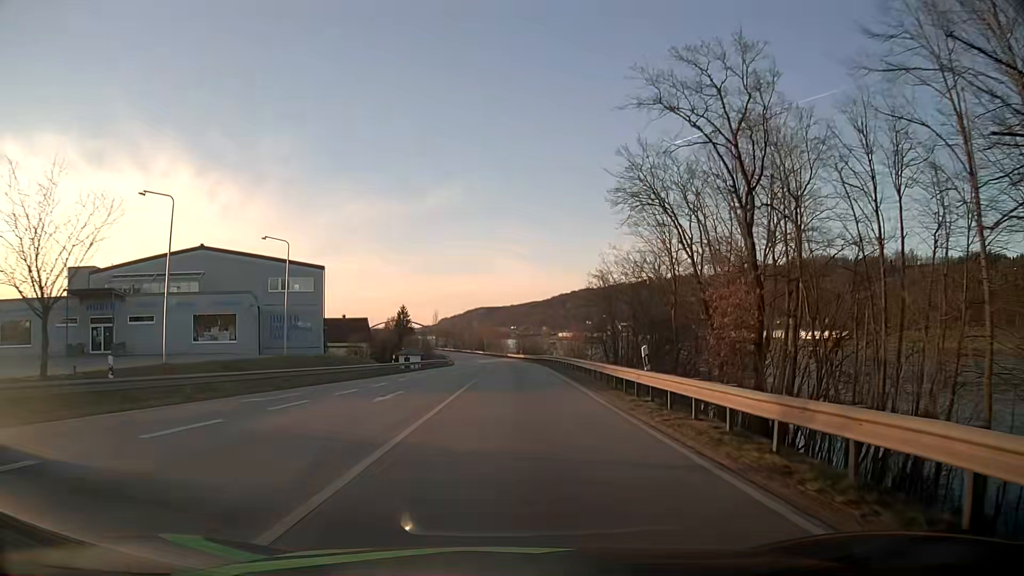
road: primary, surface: asphalt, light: Day
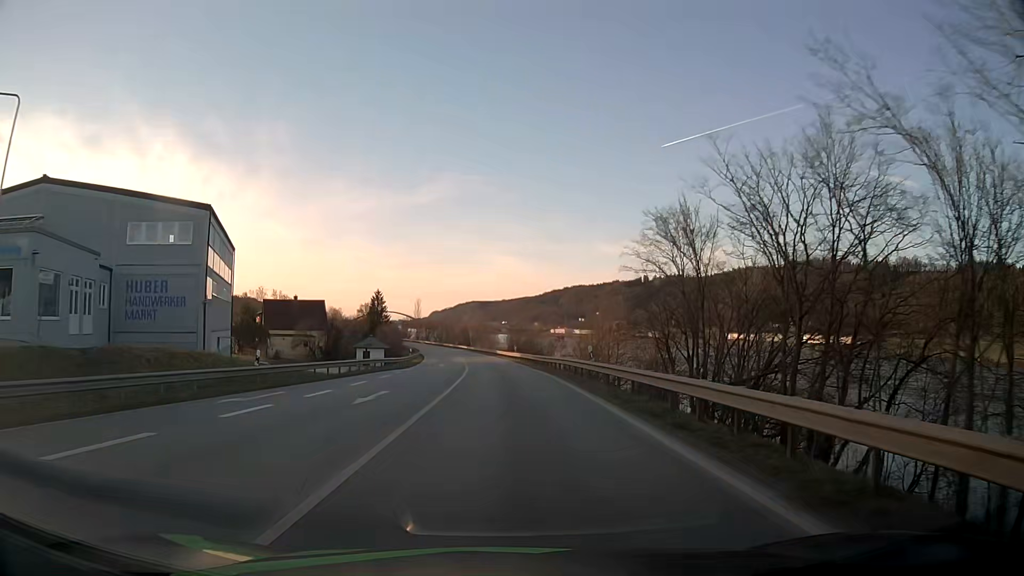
(+0.2, +26.8) m; +1°
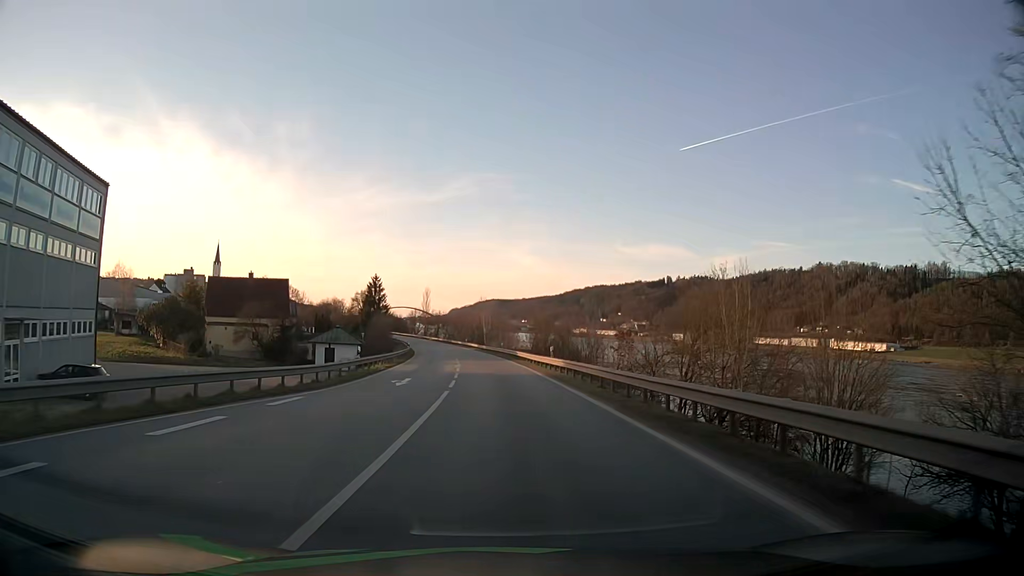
(-0.5, +27.7) m; -2°
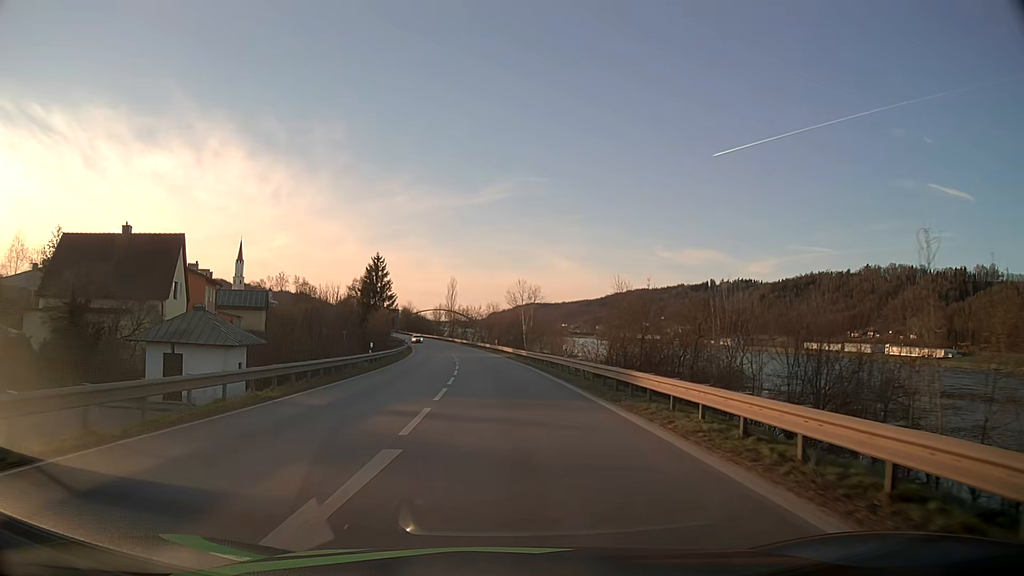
(-0.9, +36.7) m; -3°
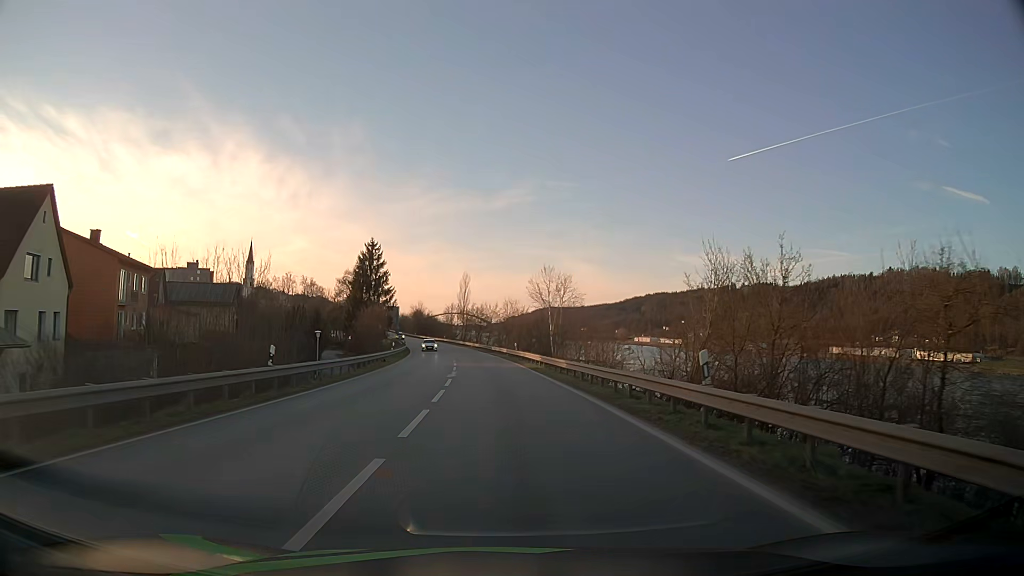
(-0.3, +18.3) m; -2°
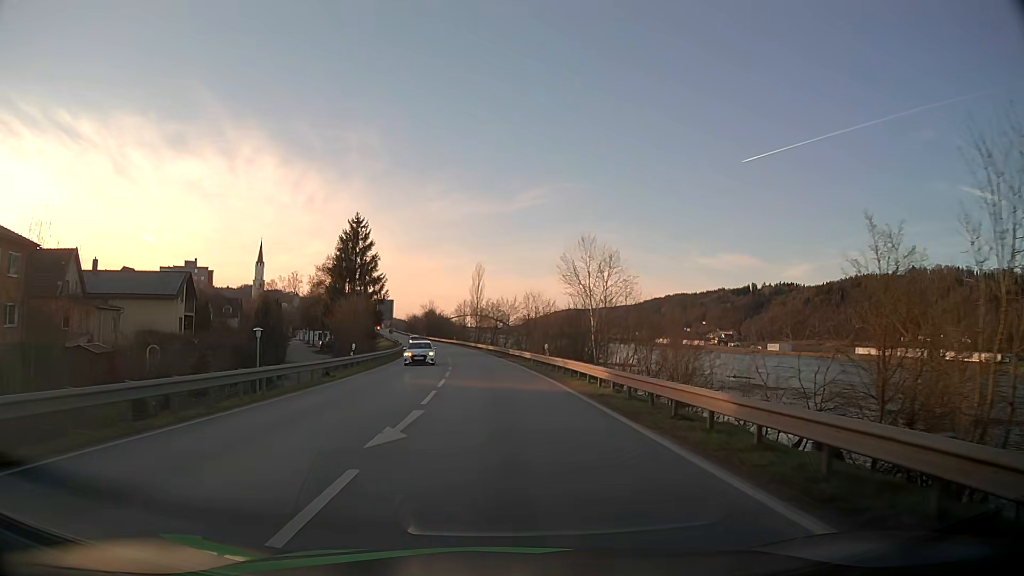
(-0.2, +18.8) m; -1°
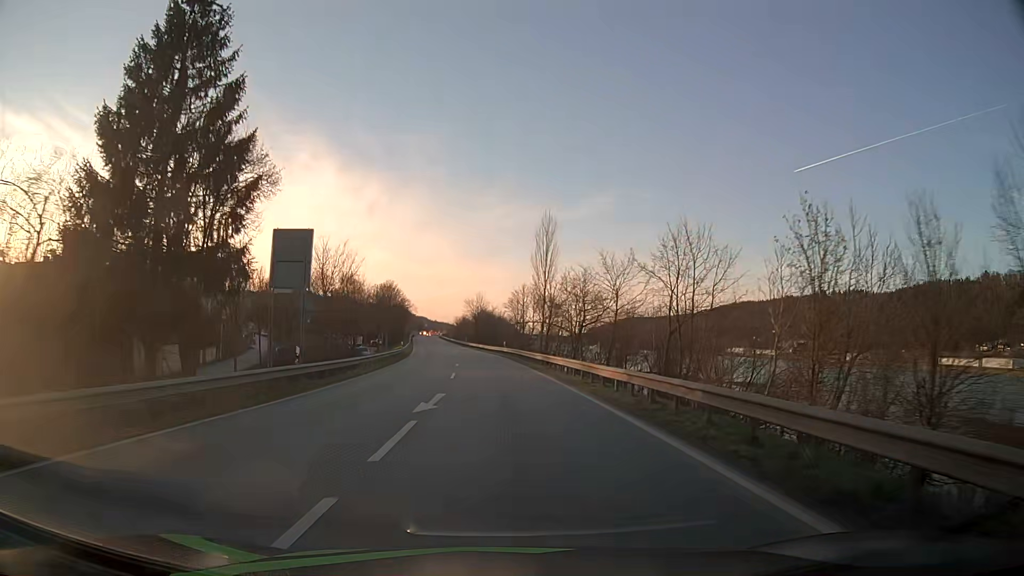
(-2.5, +49.6) m; -5°
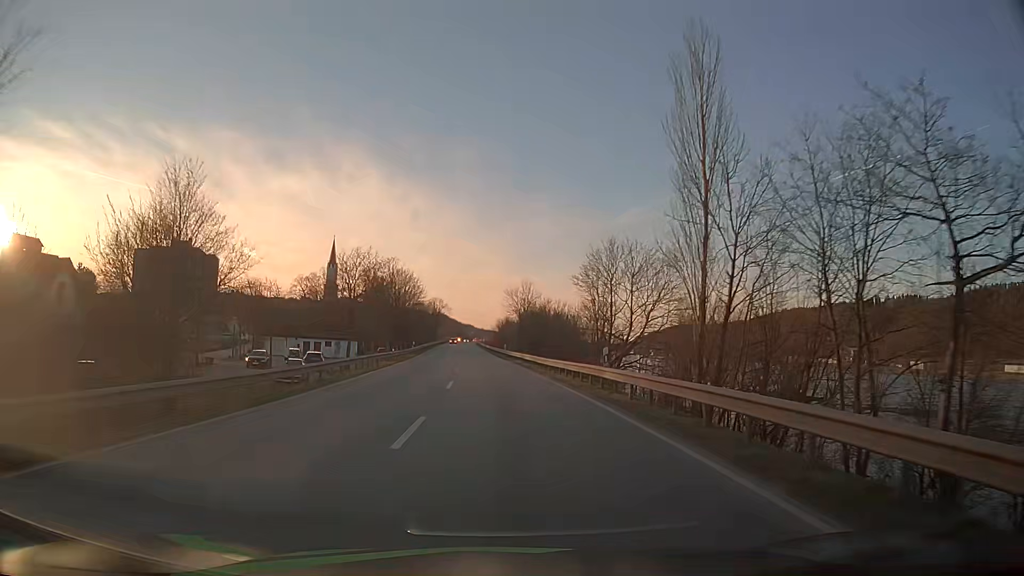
(-1.4, +41.9) m; -4°
(0, +10) (0, +20) (-1, +30) (-1, +40) (-2, +50) (-2, +60) (-3, +70) (-4, +80) (-4, +90) (-5, +100) m
